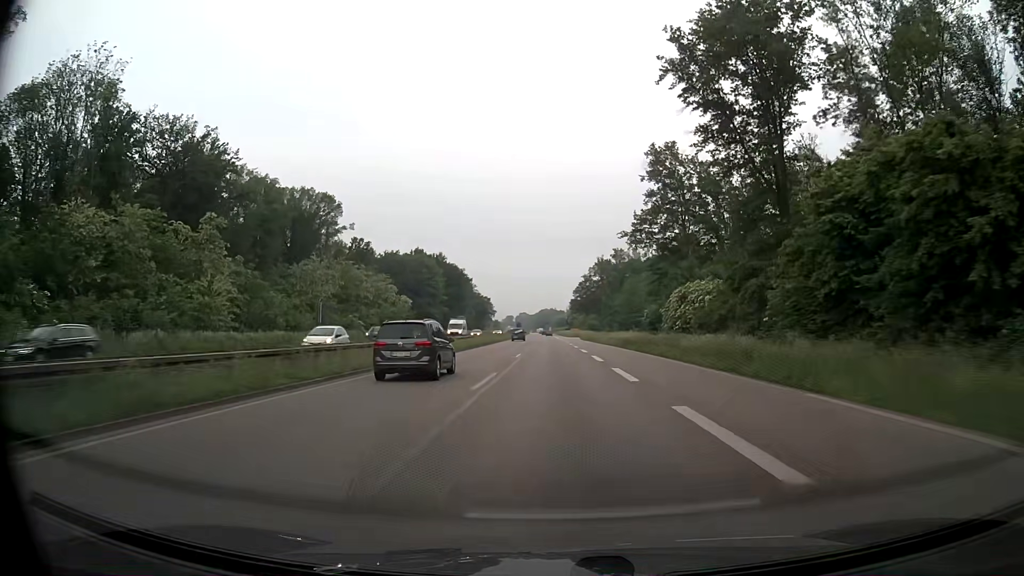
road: trunk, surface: asphalt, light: Day
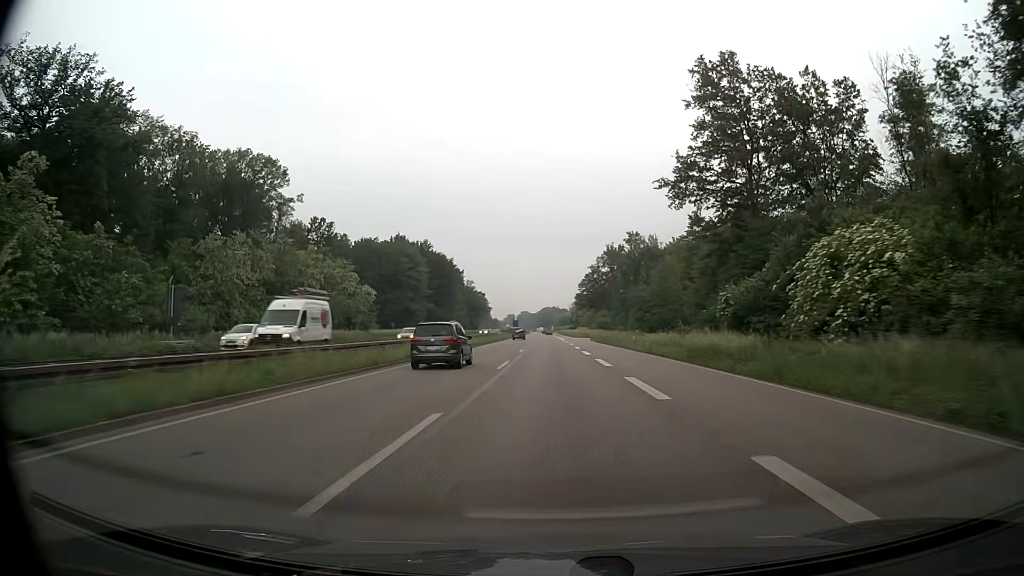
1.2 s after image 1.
(+0.2, +28.9) m; 0°
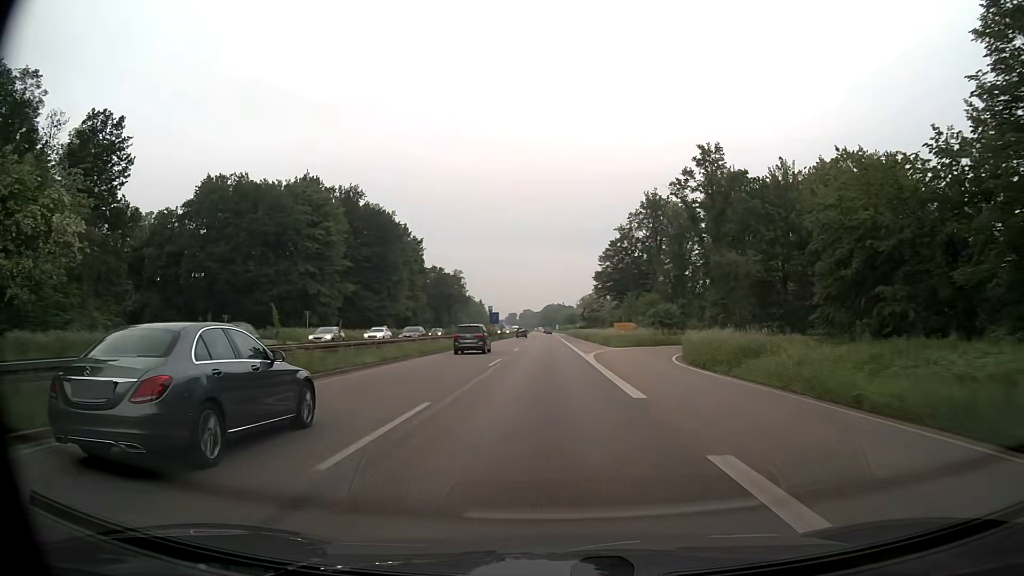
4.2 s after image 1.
(-0.2, +71.8) m; 0°
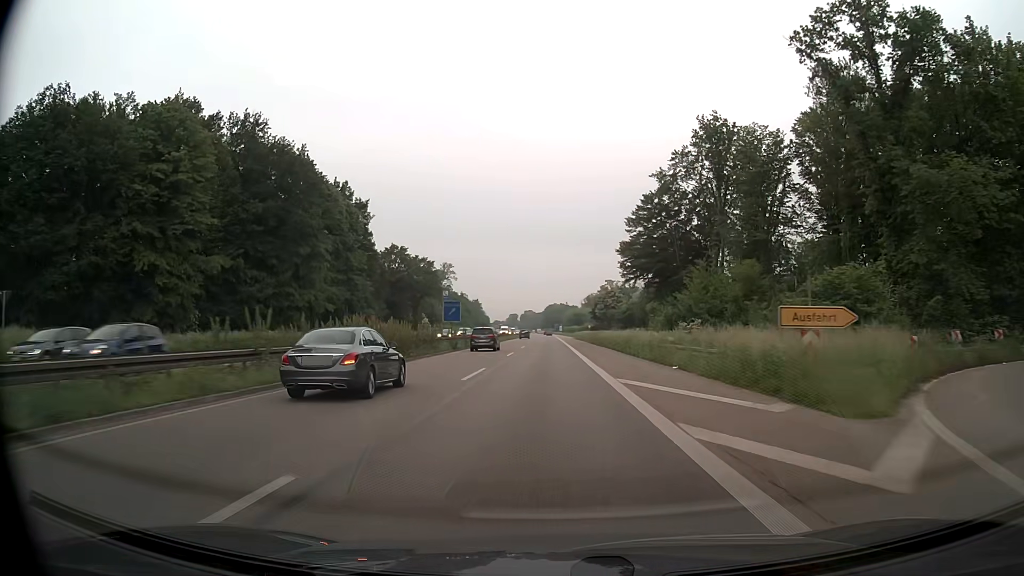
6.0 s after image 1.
(-0.1, +42.9) m; -1°
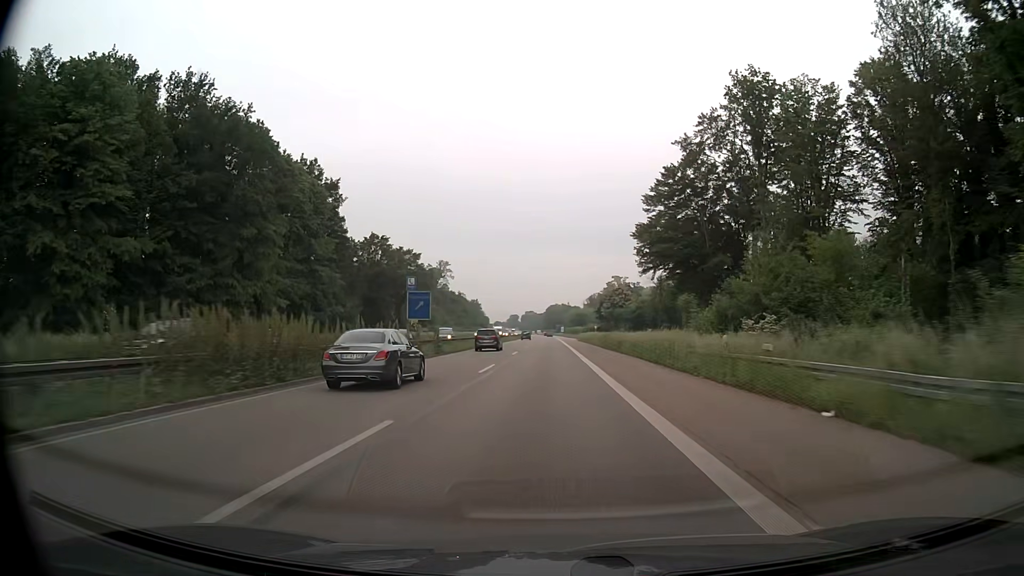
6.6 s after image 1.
(0.0, +14.3) m; 0°
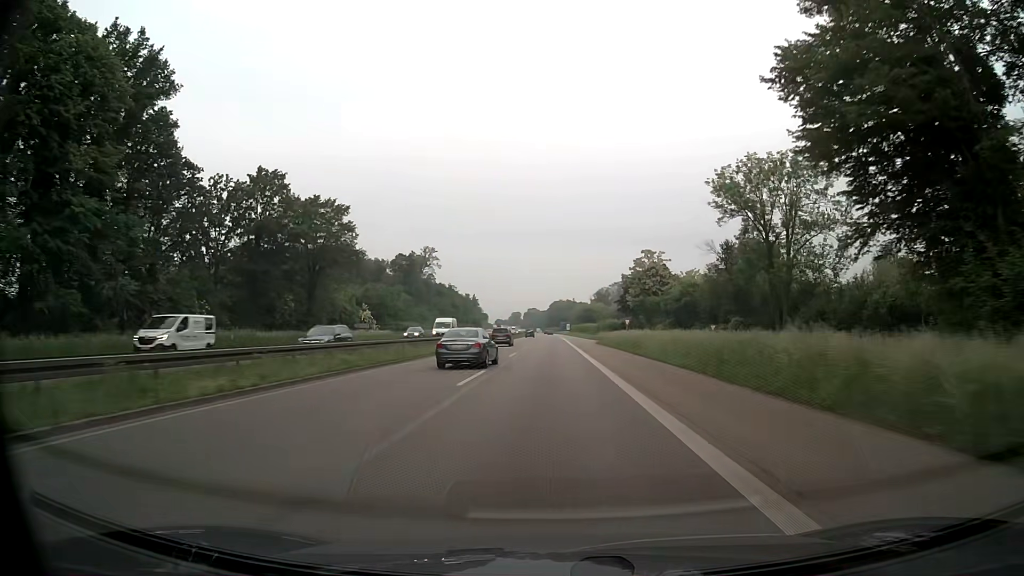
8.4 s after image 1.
(-0.1, +42.7) m; 0°
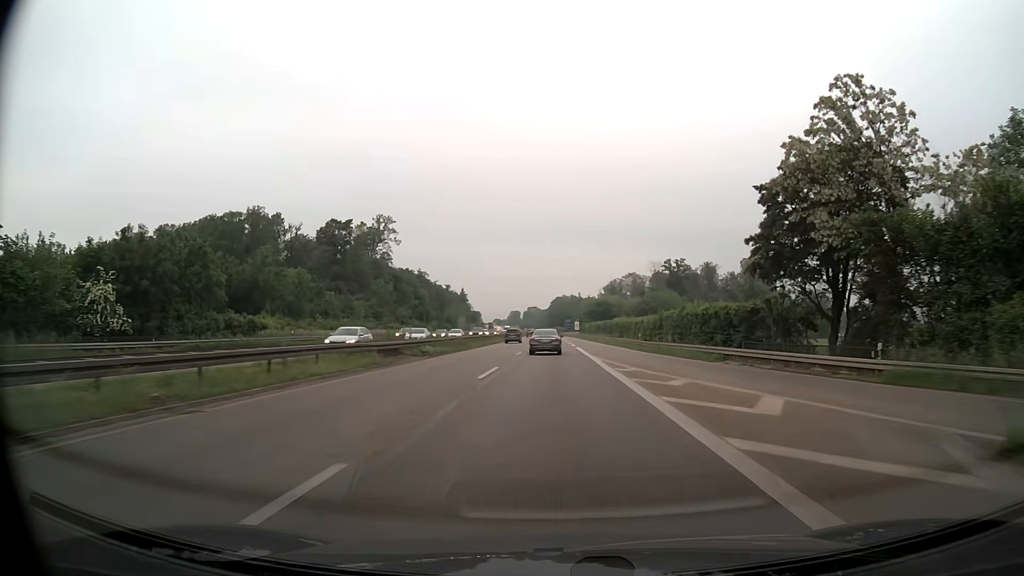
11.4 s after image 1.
(-0.3, +70.7) m; 0°
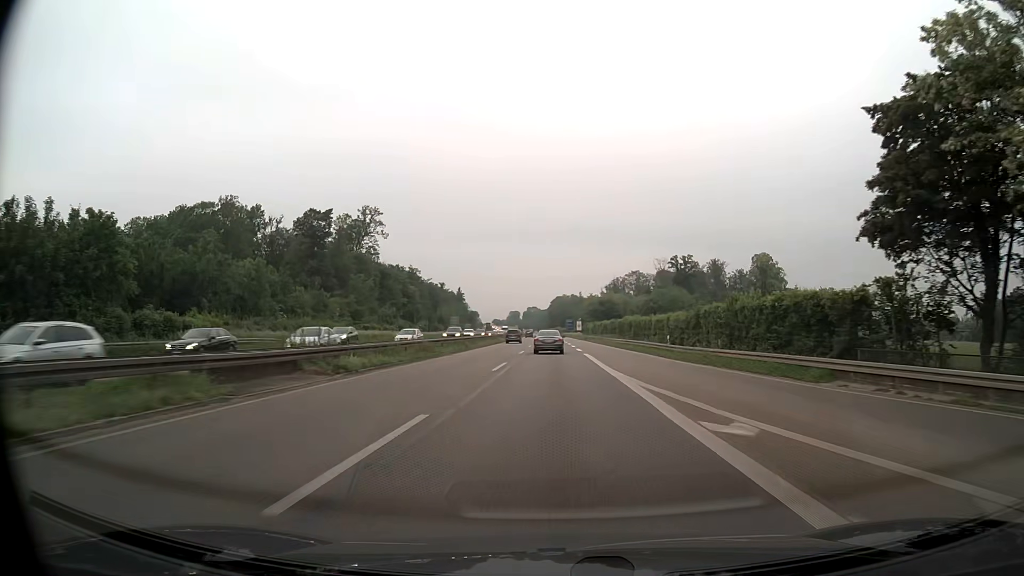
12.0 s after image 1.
(0.0, +14.1) m; 0°
(0, +10) (0, +20) (0, +30) (0, +40) (0, +50) (0, +60) (0, +70) (0, +80) (0, +90) (0, +100) m
